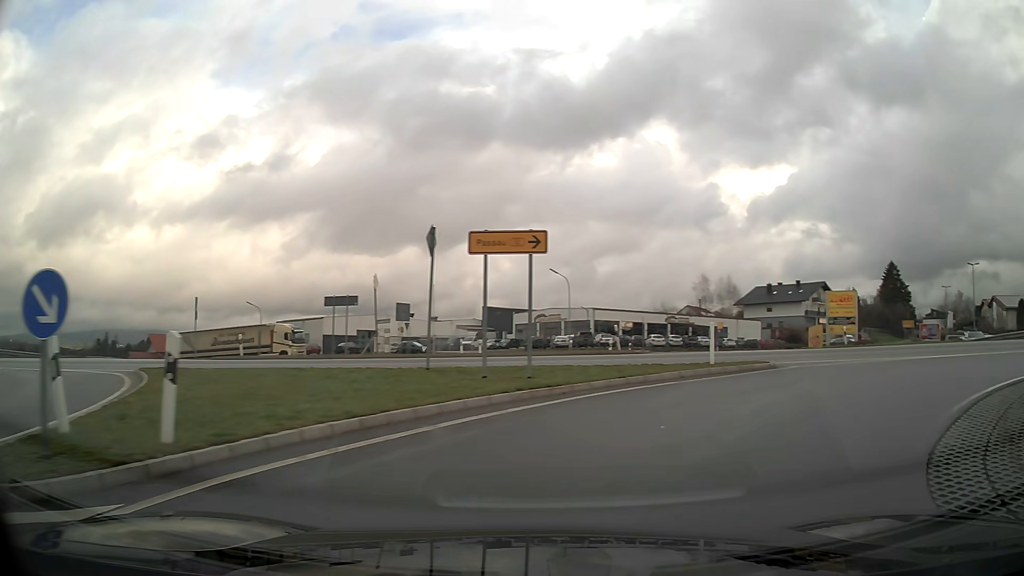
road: primary_link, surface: asphalt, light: Day
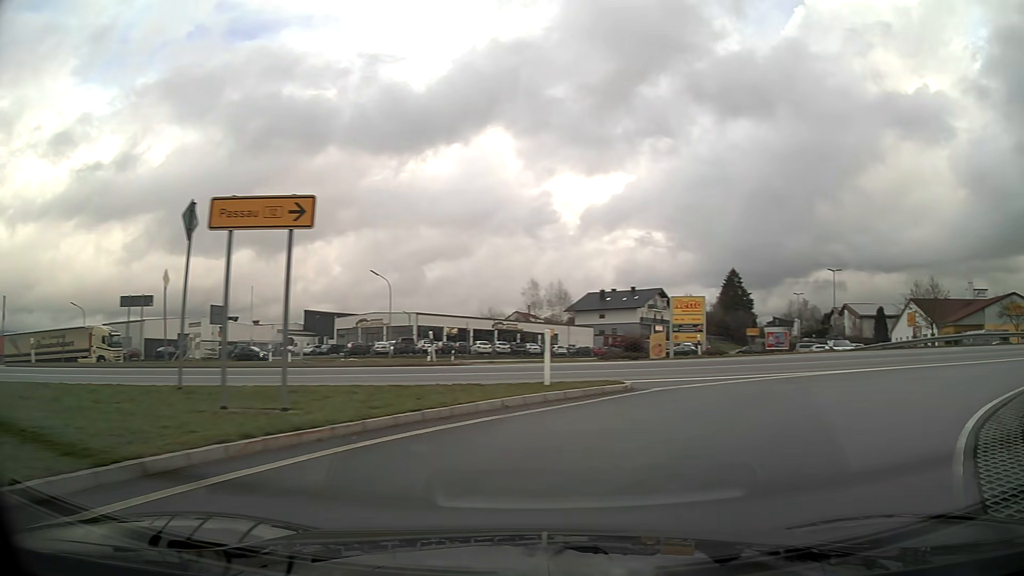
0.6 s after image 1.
(+0.5, +4.0) m; +15°
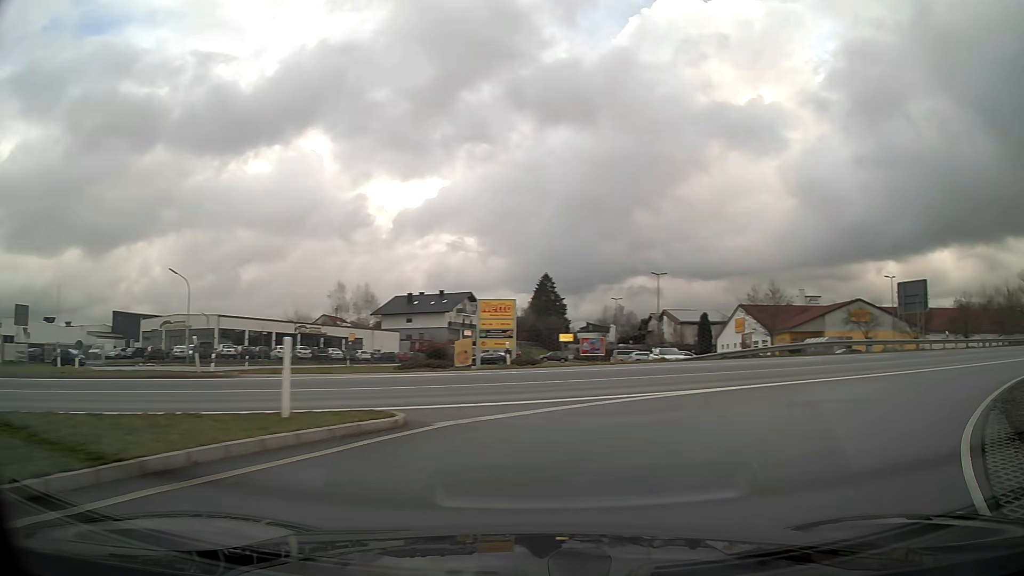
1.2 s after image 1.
(+0.5, +3.9) m; +16°
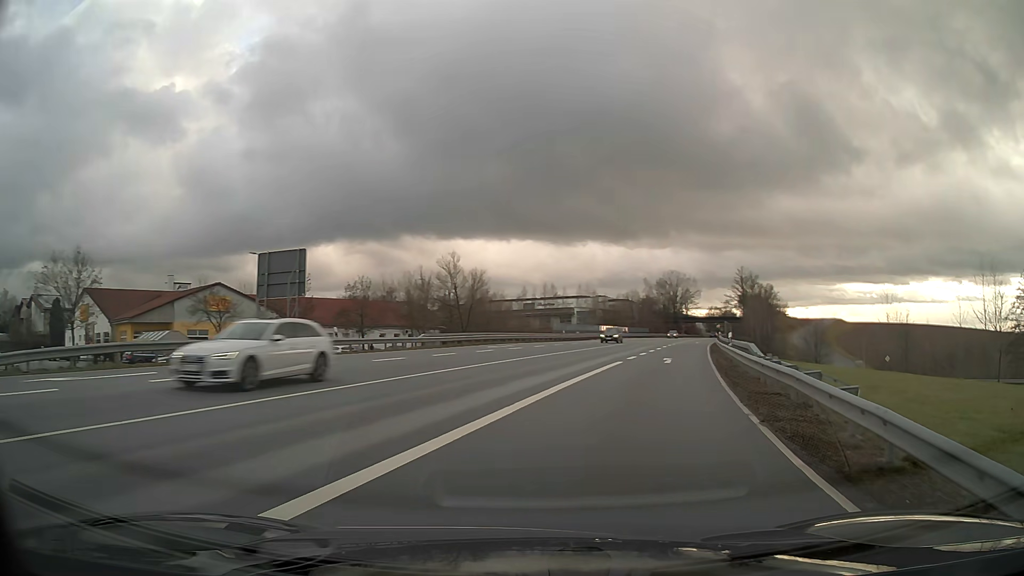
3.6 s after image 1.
(+8.1, +14.9) m; +49°
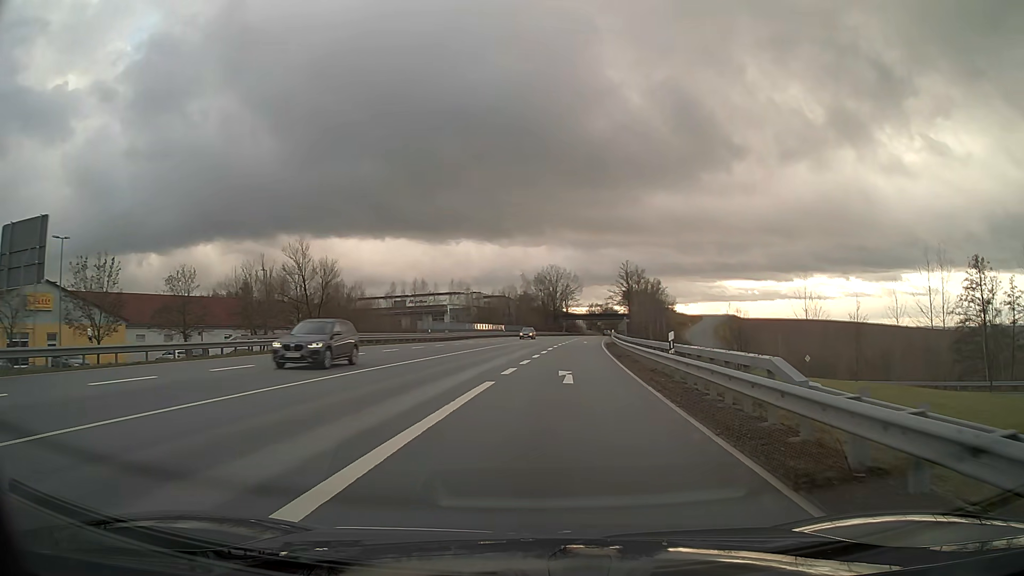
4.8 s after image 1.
(+0.9, +11.3) m; +8°
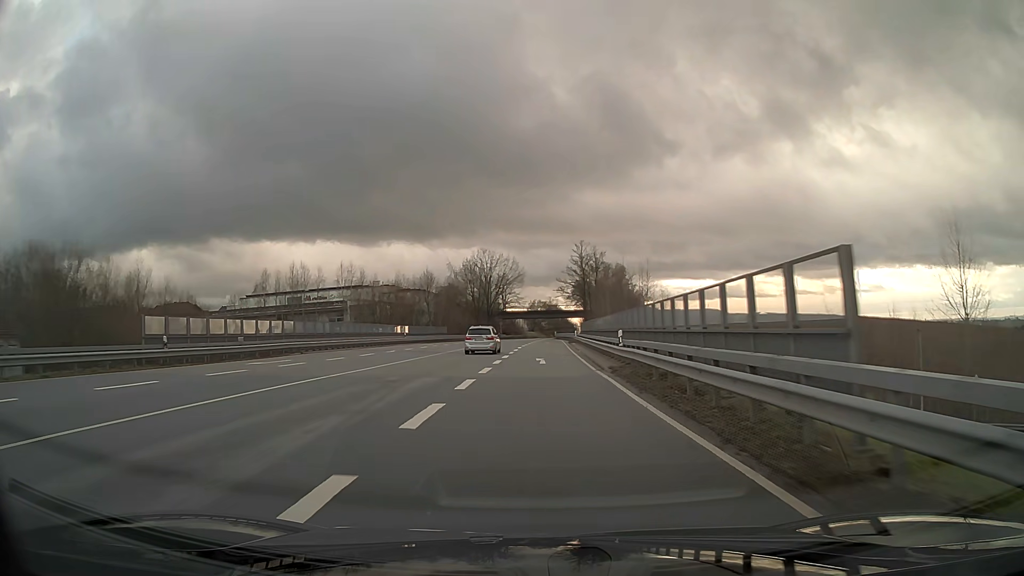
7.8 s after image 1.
(+2.2, +42.3) m; +5°
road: primary
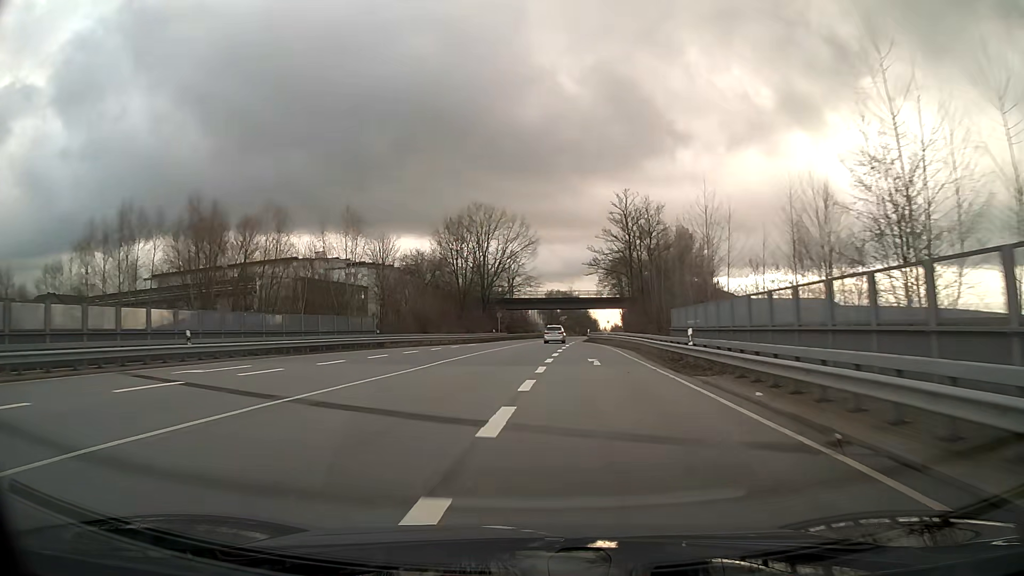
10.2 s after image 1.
(-0.4, +50.0) m; -1°
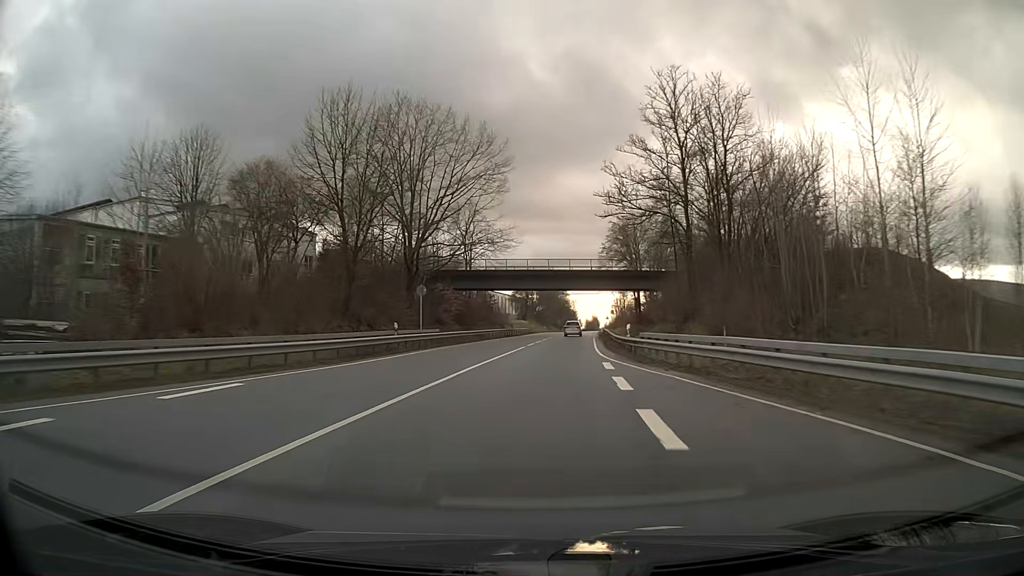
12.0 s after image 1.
(+0.8, +43.7) m; +3°
(0, +10) (0, +20) (+1, +30) (+1, +40) (+2, +50) (+3, +60) (+3, +70) (+4, +80) (+5, +90) (+6, +100) m
